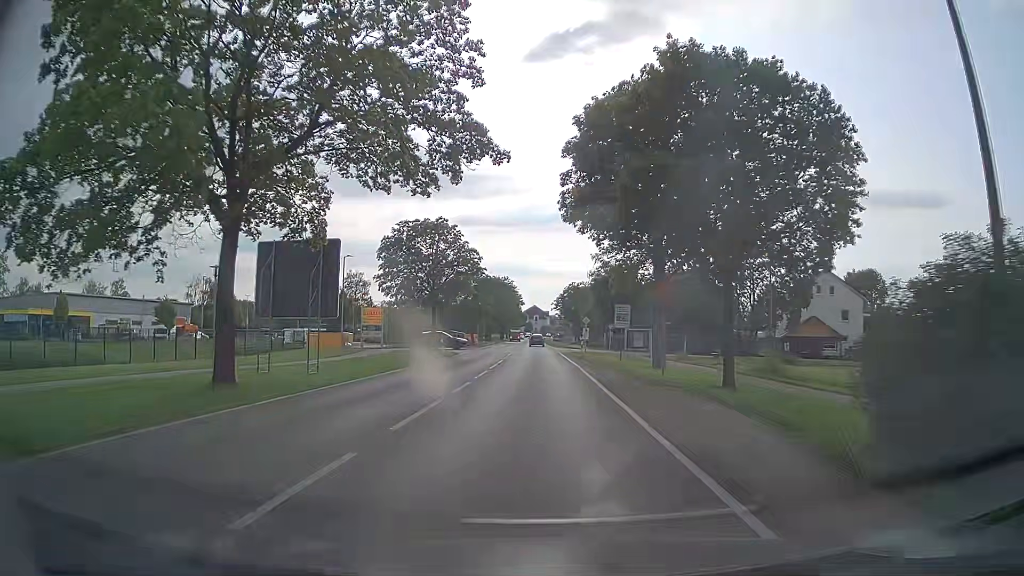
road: tertiary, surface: asphalt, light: Day
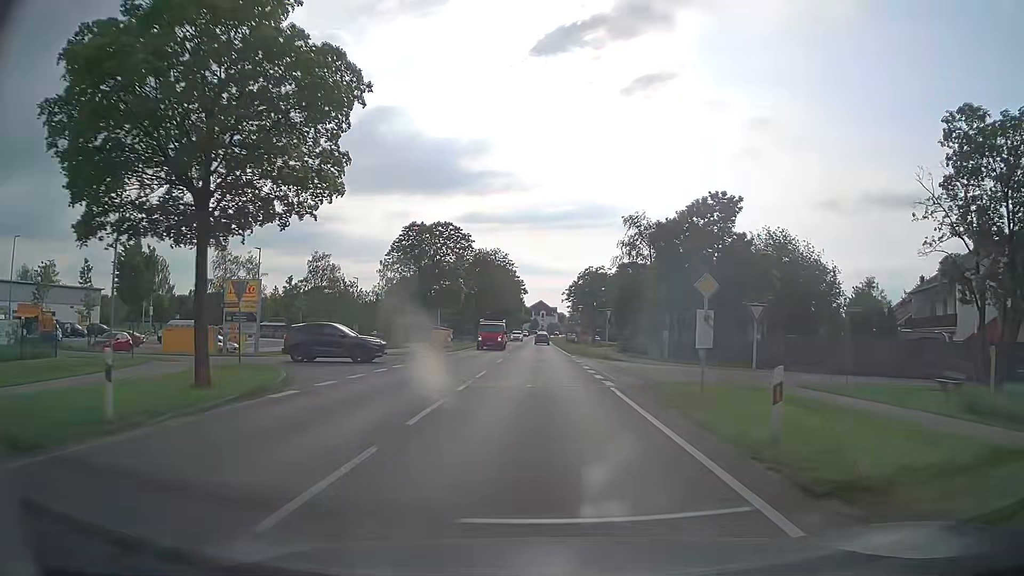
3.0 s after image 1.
(-0.2, +35.5) m; -1°
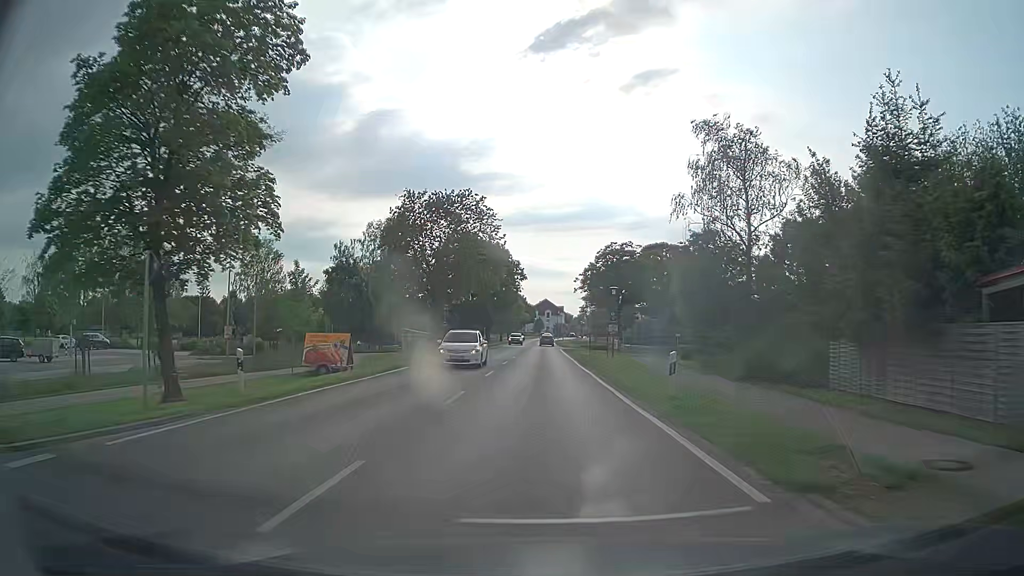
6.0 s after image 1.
(+0.1, +35.5) m; 0°
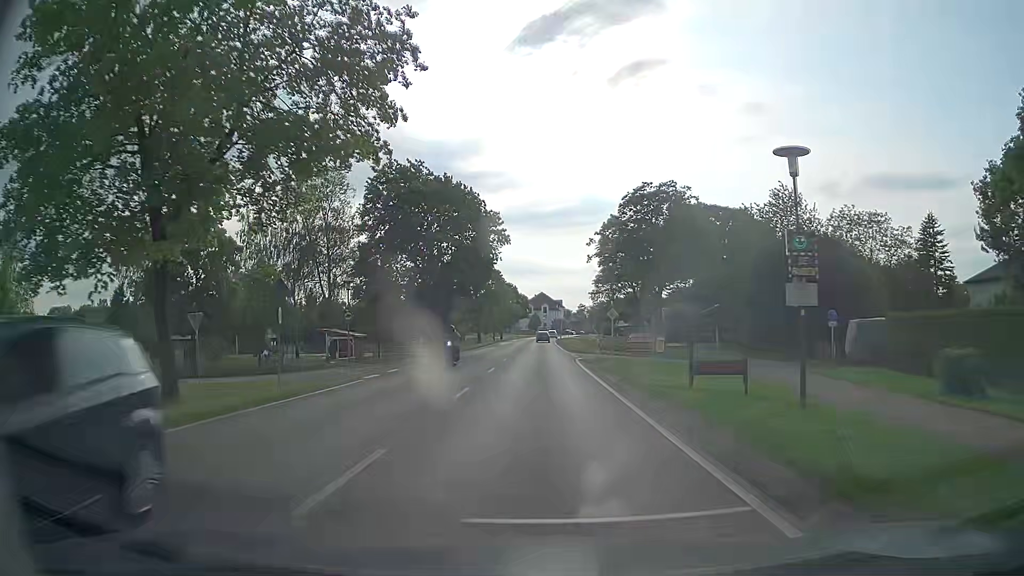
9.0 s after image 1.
(+0.1, +35.3) m; 0°
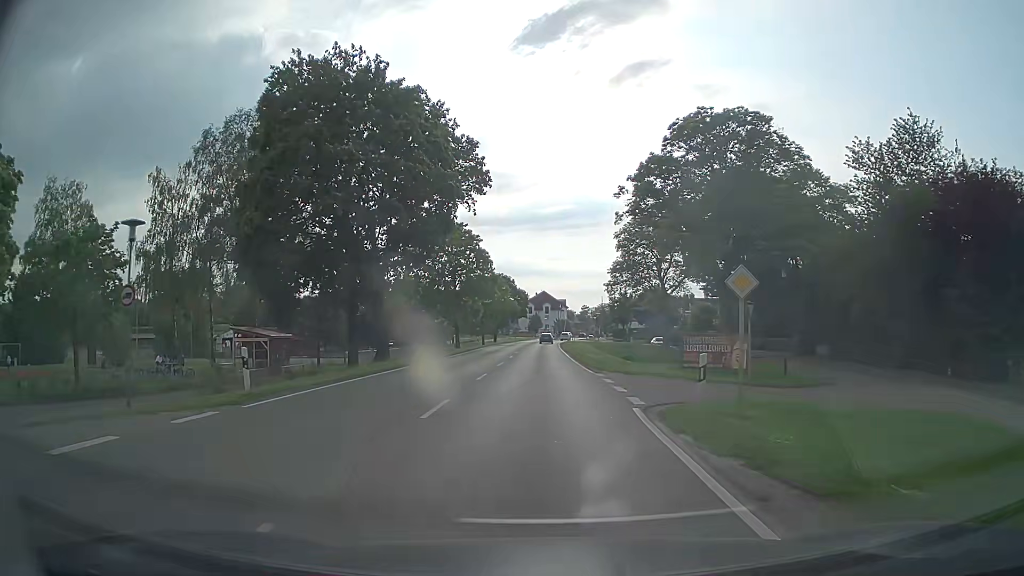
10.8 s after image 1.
(+0.1, +21.3) m; 0°
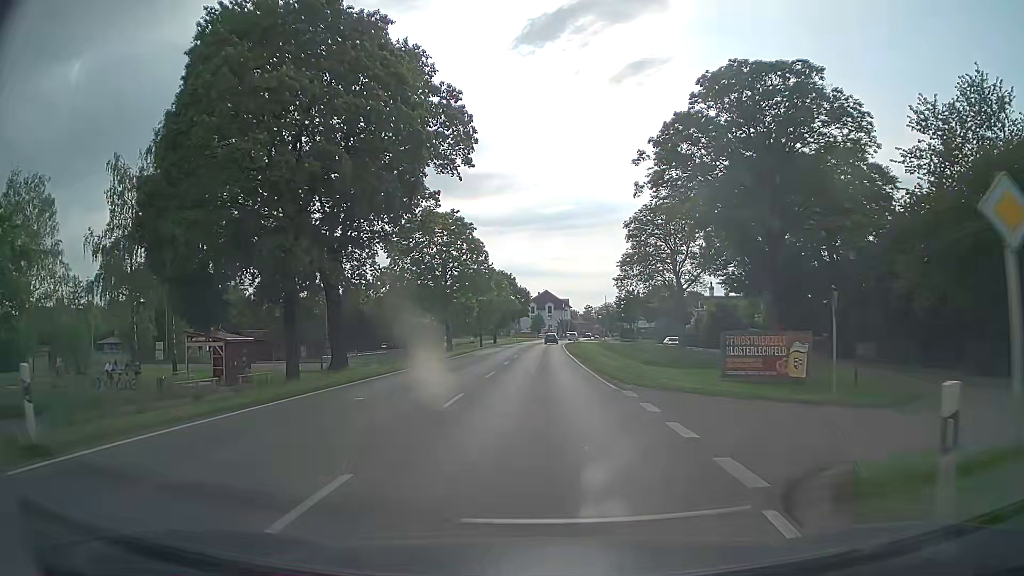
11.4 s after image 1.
(0.0, +7.2) m; 0°
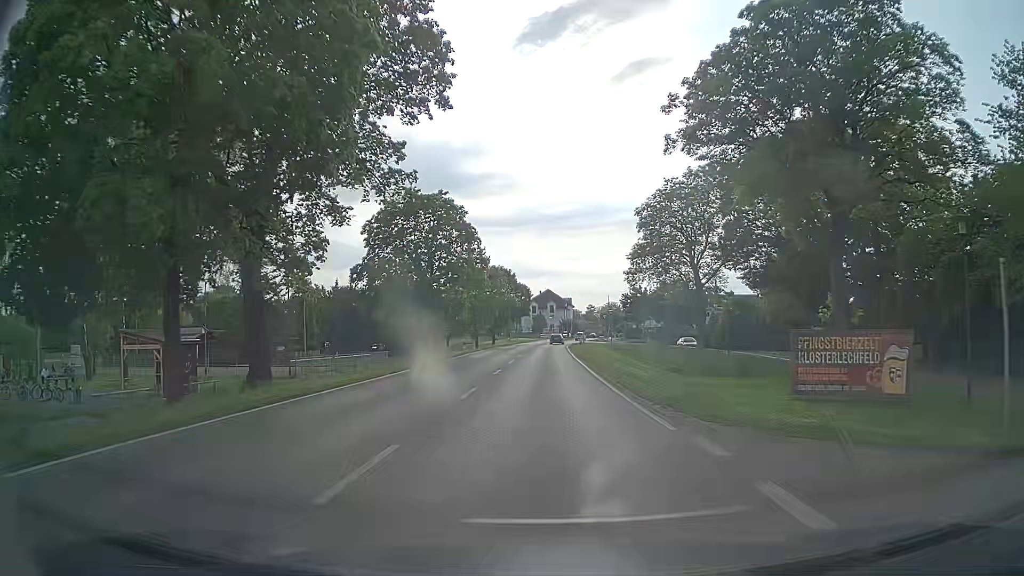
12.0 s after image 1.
(0.0, +7.2) m; 0°
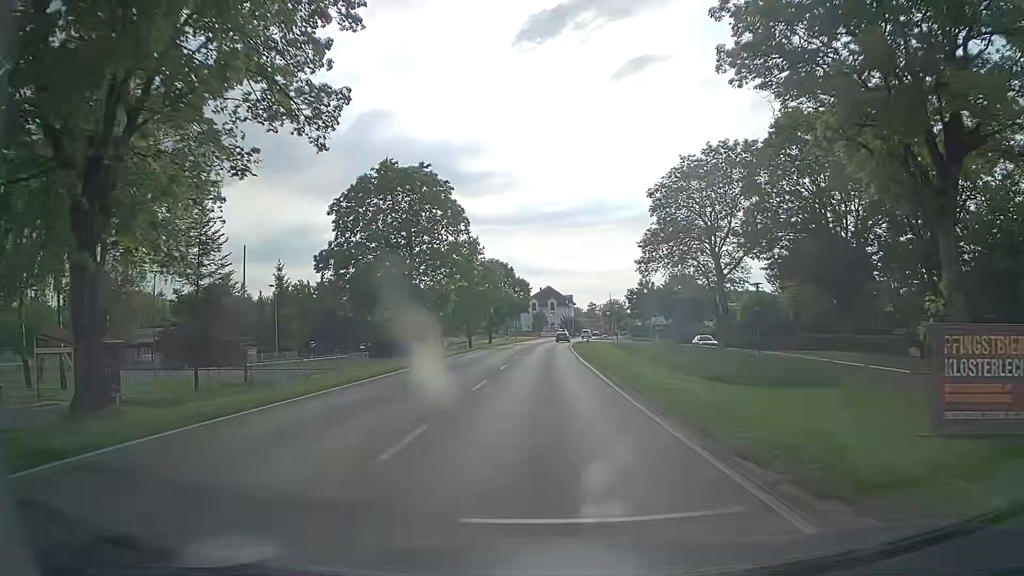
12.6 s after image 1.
(0.0, +7.3) m; 0°
(0, +10) (0, +20) (0, +30) (+1, +40) (+1, +50) (+1, +60) (+2, +70) (+2, +80) (+3, +90) (+4, +100) m
